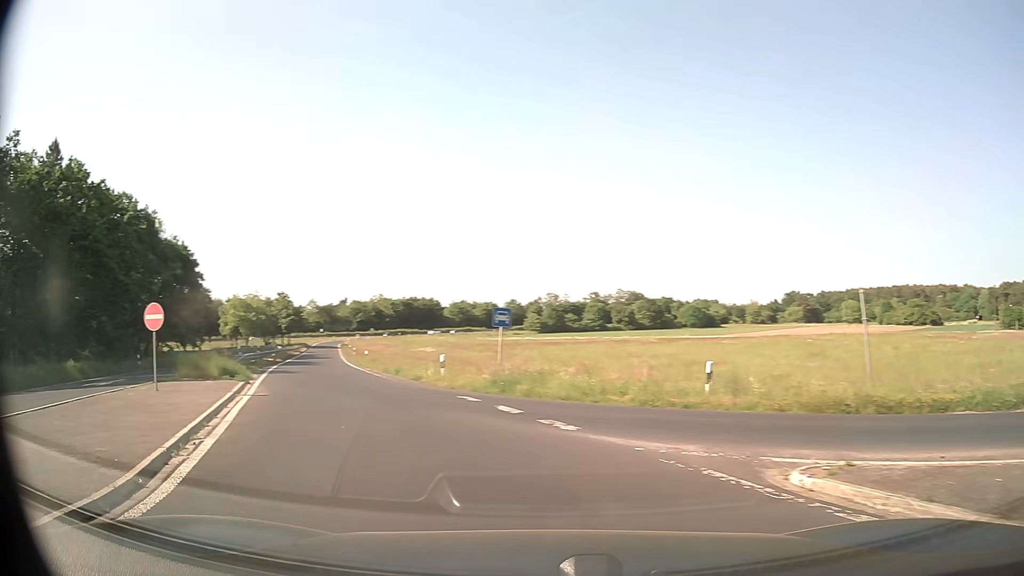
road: trunk_link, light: Day
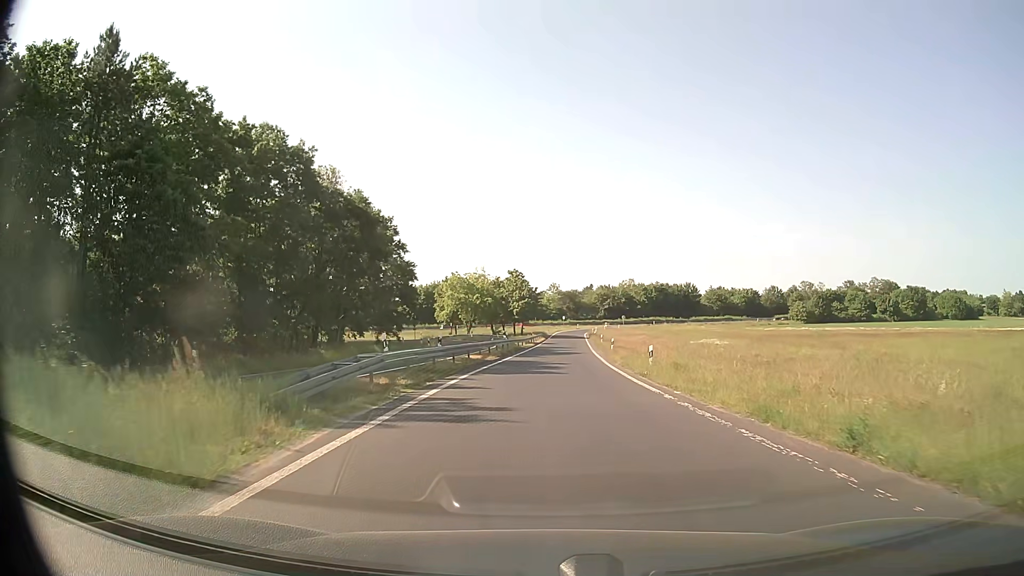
(-7.3, +22.4) m; -22°
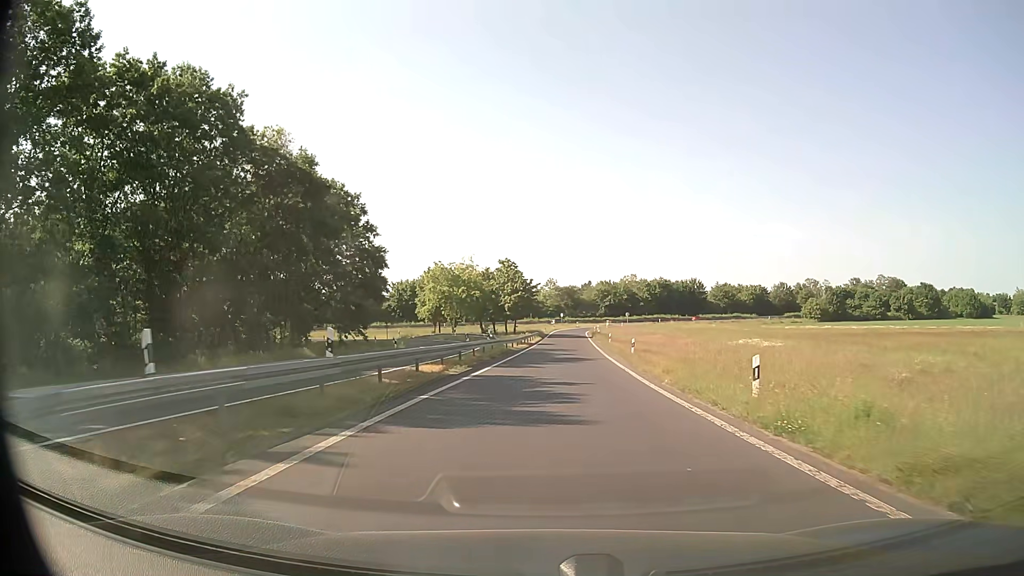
(0.0, +13.4) m; 0°
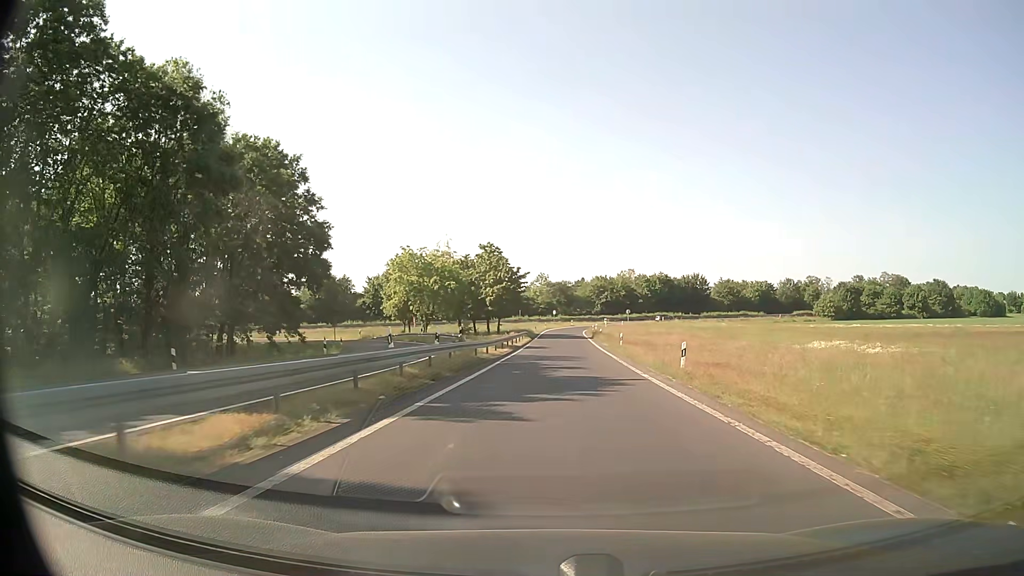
(+0.1, +15.4) m; +1°
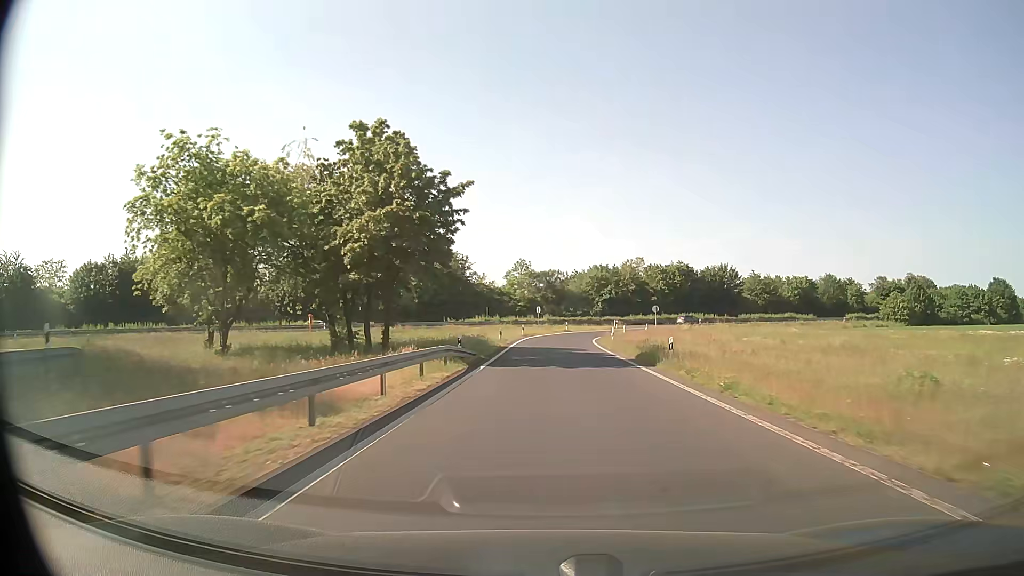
(+0.6, +45.4) m; +1°
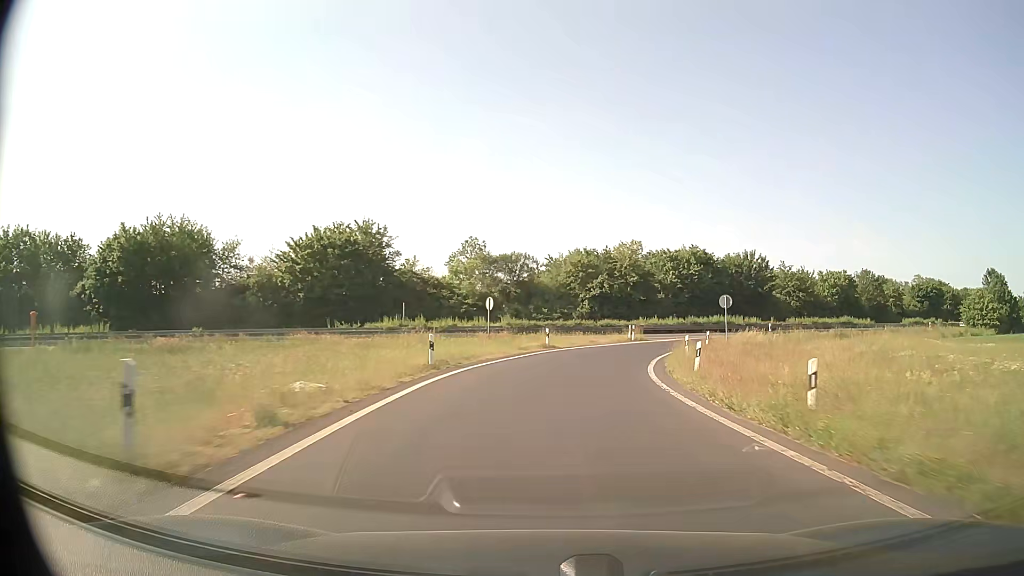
(+0.3, +39.2) m; +2°
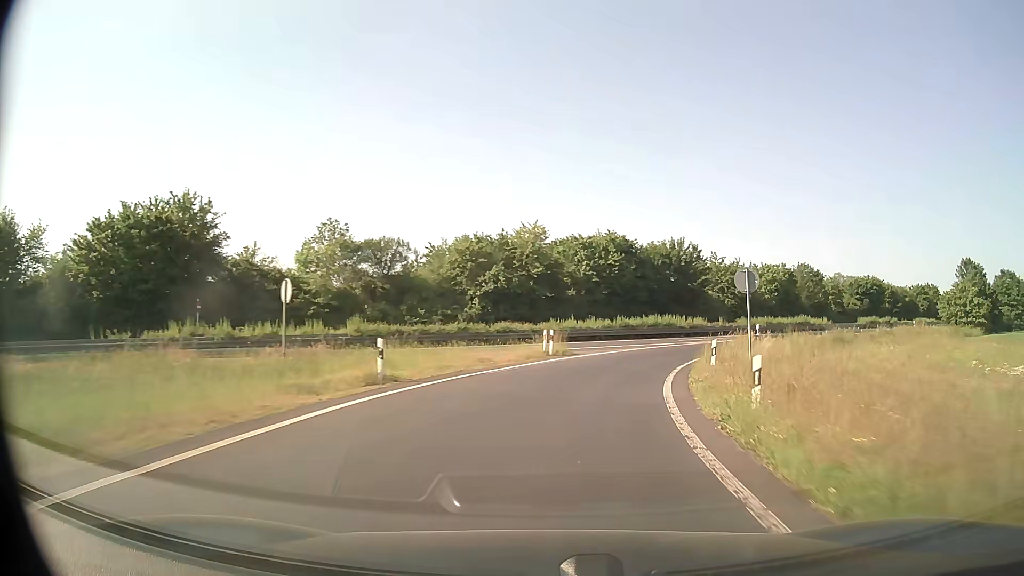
(+1.5, +19.3) m; +9°
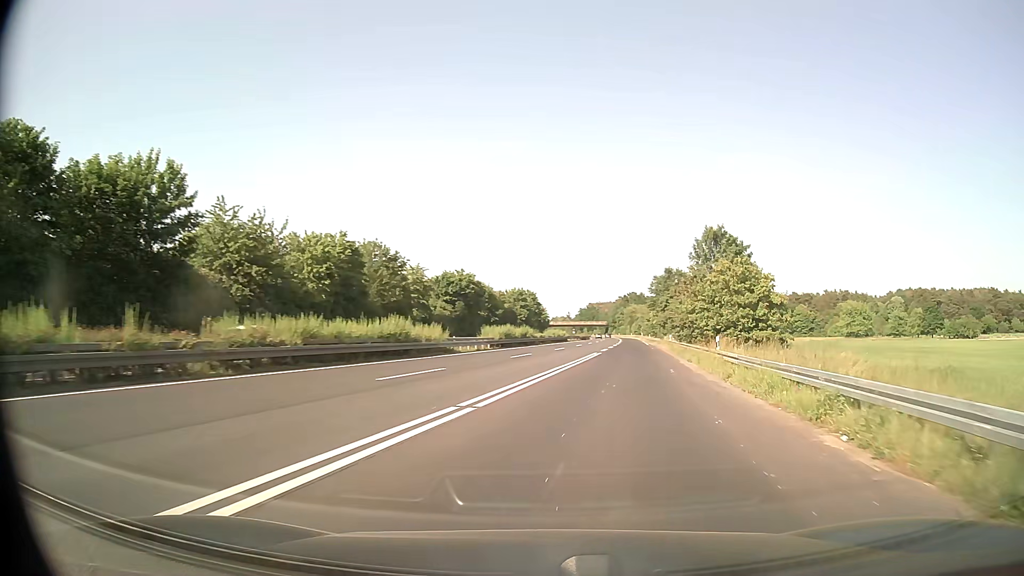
(+14.7, +44.4) m; +38°
(+1, +10) (+2, +20) (+4, +30) (+5, +40) (+7, +49) (+9, +59) (+10, +69) (+12, +79) (+13, +89) (+15, +99) m
